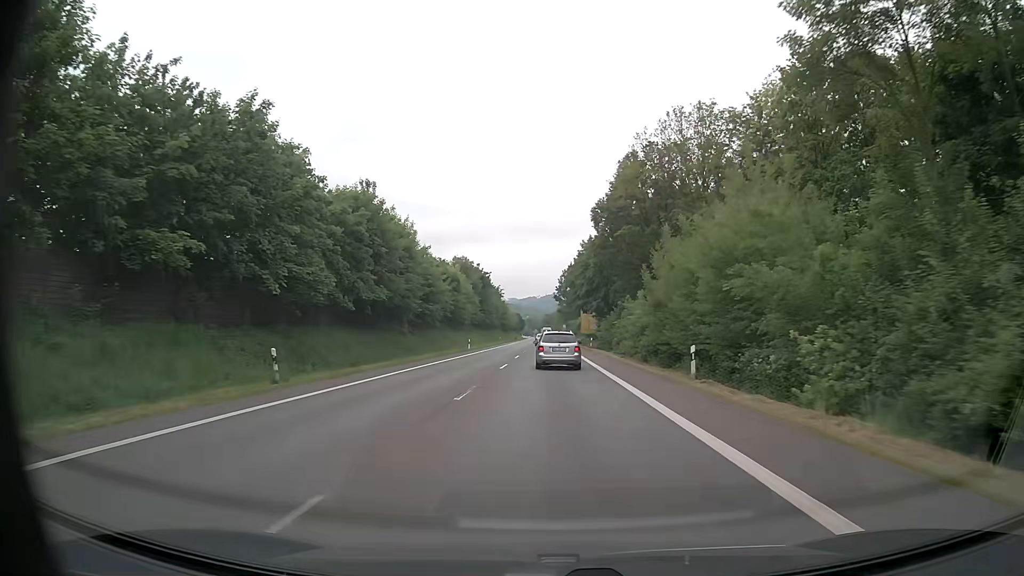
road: primary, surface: asphalt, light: Day
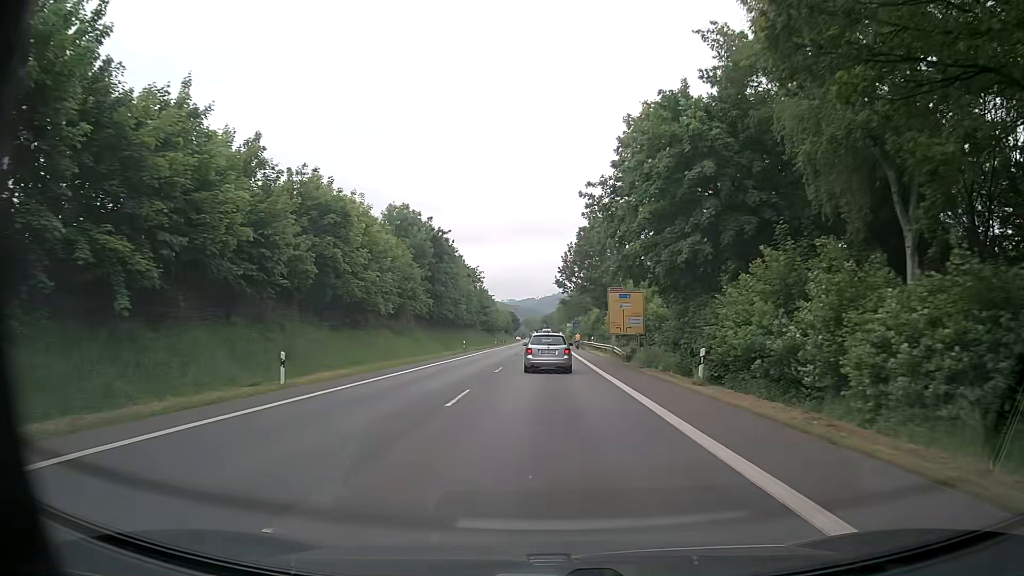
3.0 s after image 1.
(0.0, +49.9) m; 0°
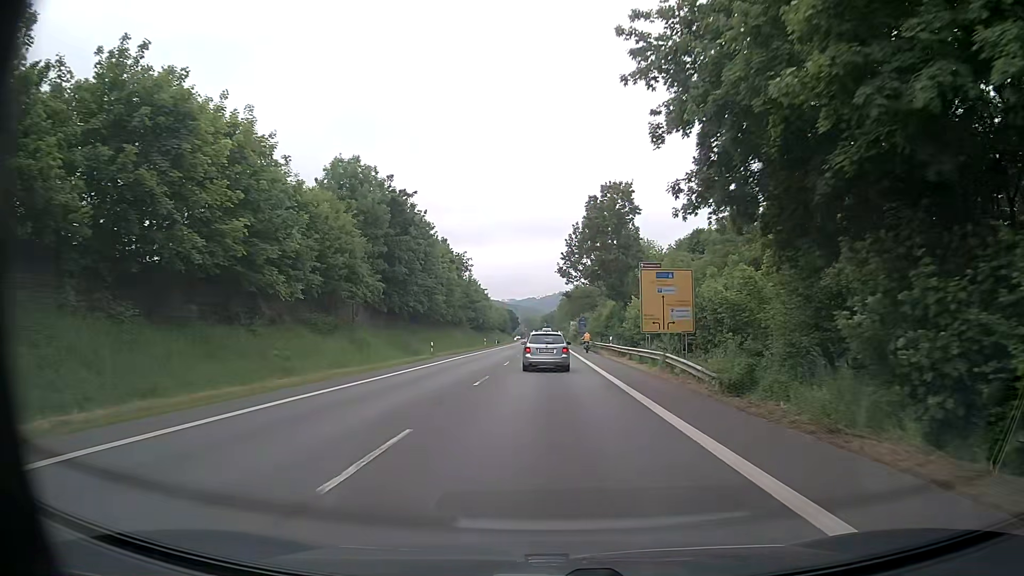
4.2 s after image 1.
(-0.1, +19.4) m; 0°
(0, +10) (0, +20) (0, +30) (0, +40) (0, +50) (0, +60) (0, +70) (0, +80) (0, +90) (0, +100) m
